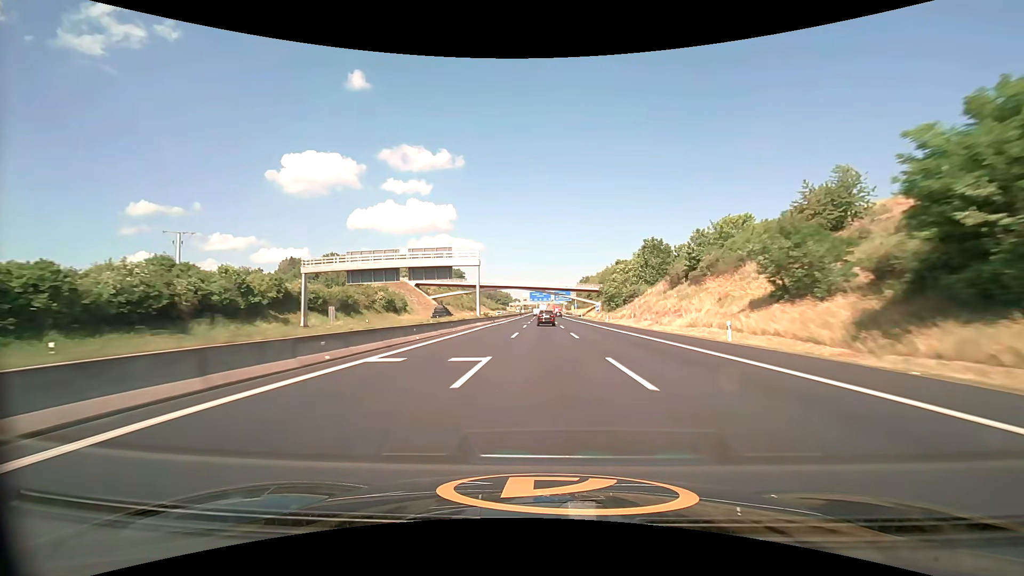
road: motorway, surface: asphalt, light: Day
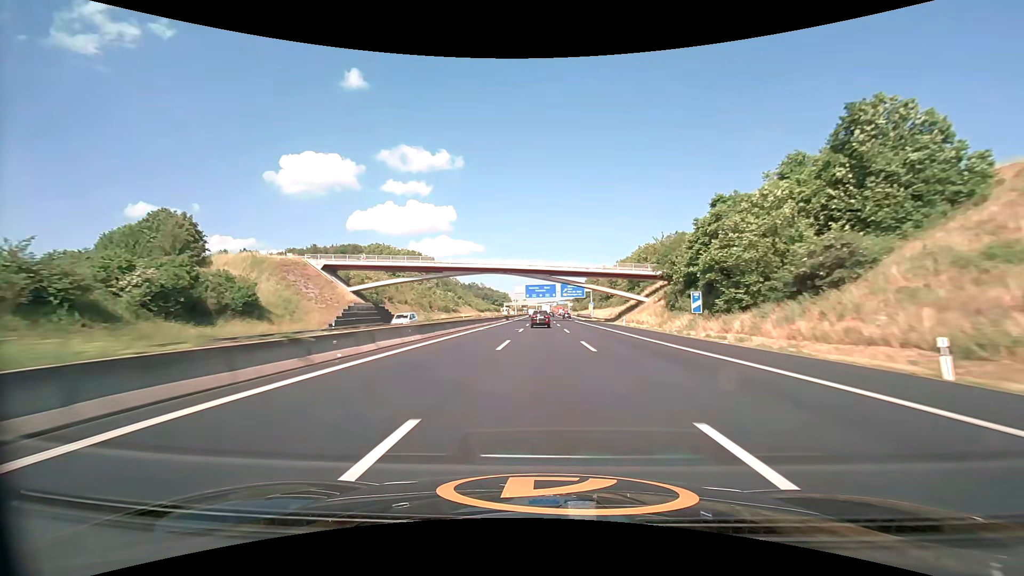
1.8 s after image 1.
(0.0, +62.2) m; 0°
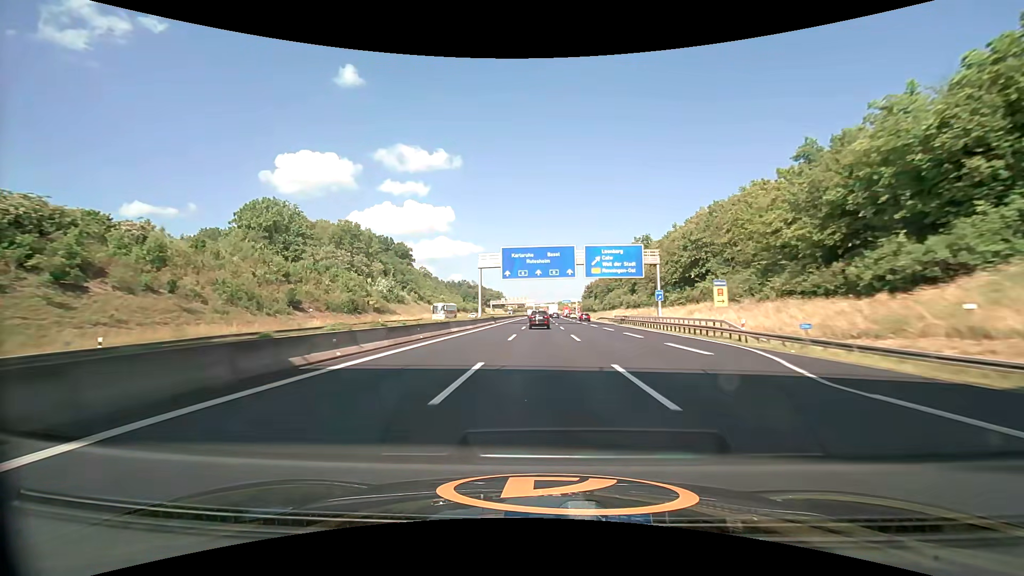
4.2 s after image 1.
(+0.1, +82.5) m; 0°
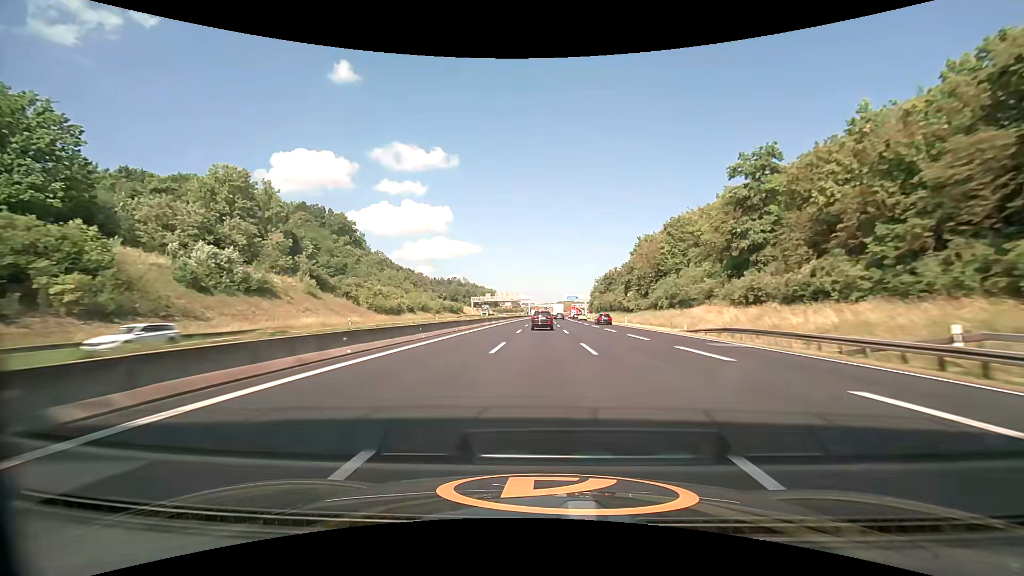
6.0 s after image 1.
(+0.1, +62.1) m; 0°
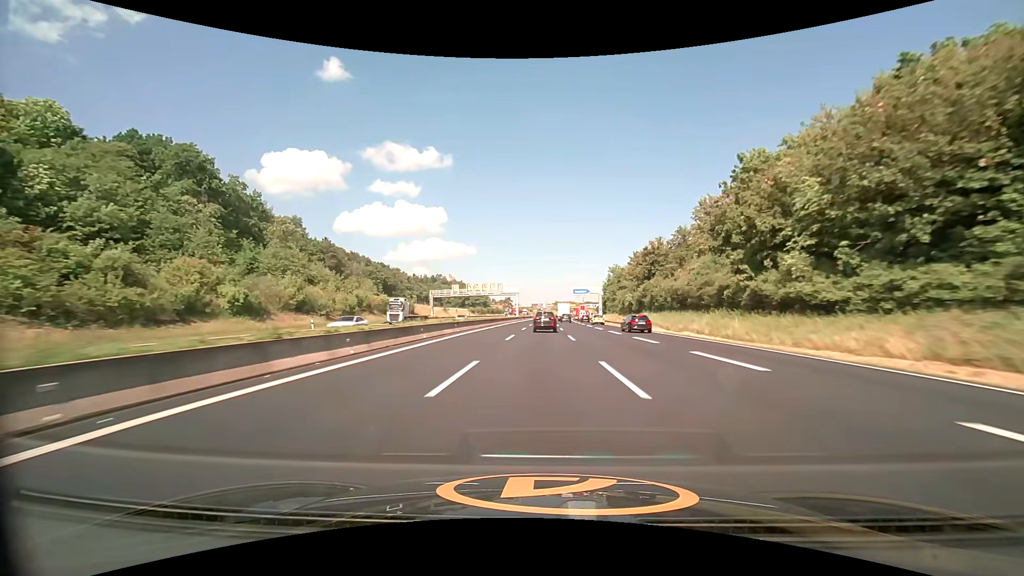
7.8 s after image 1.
(+0.3, +62.4) m; +1°
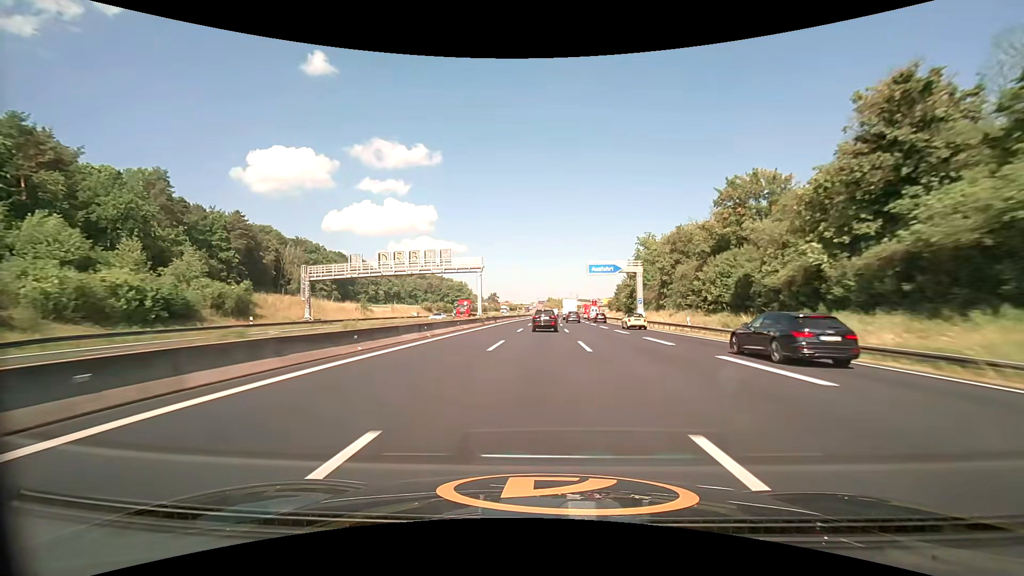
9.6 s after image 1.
(+0.4, +62.3) m; +1°
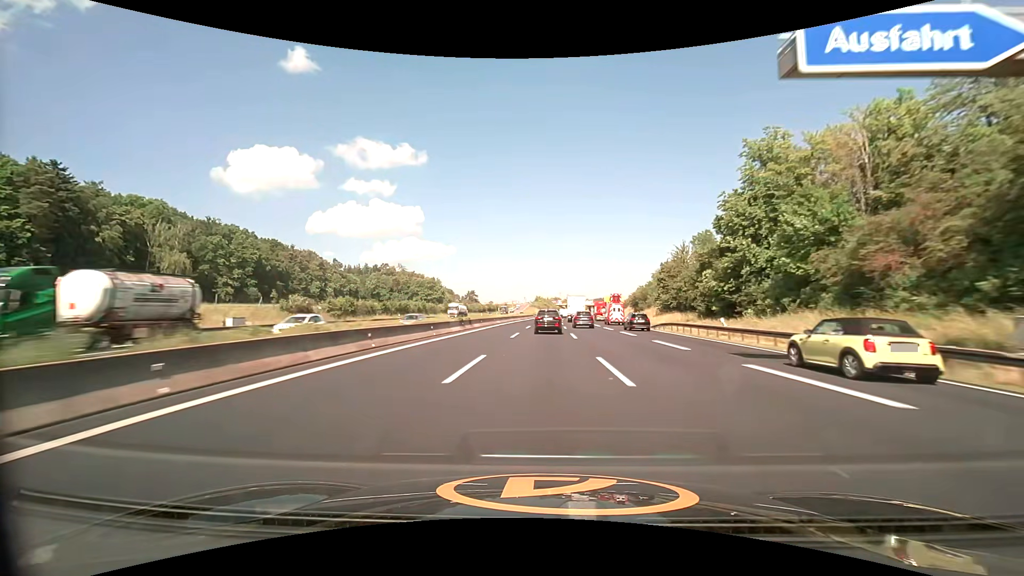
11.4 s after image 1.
(+0.6, +61.6) m; +1°
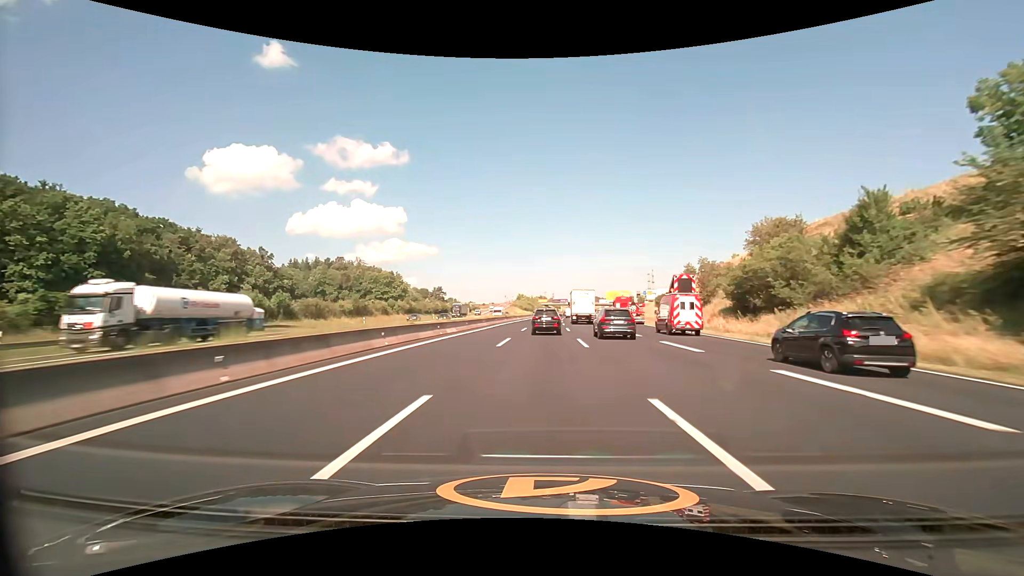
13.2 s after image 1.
(+1.0, +61.2) m; +2°
(0, +10) (0, +20) (0, +30) (0, +40) (+1, +50) (+1, +60) (+1, +70) (+2, +80) (+2, +90) (+2, +100) m
